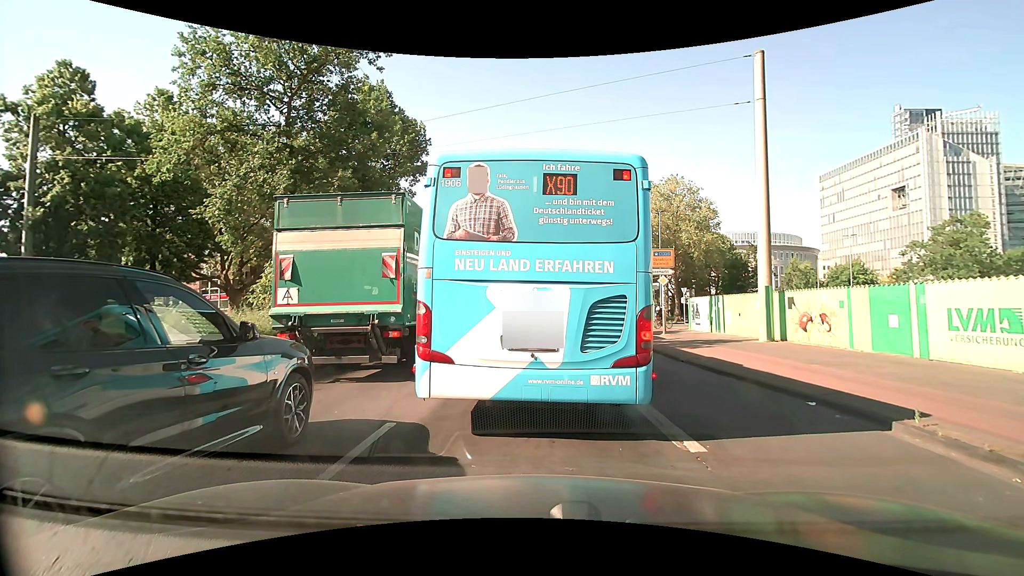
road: secondary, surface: asphalt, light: Day
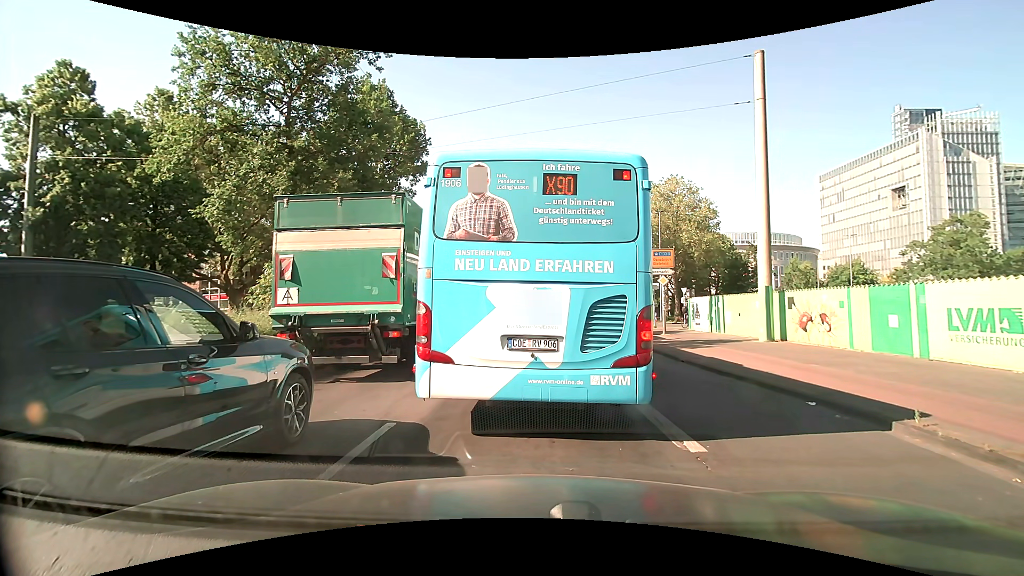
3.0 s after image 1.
(0.0, 0.0) m; 0°
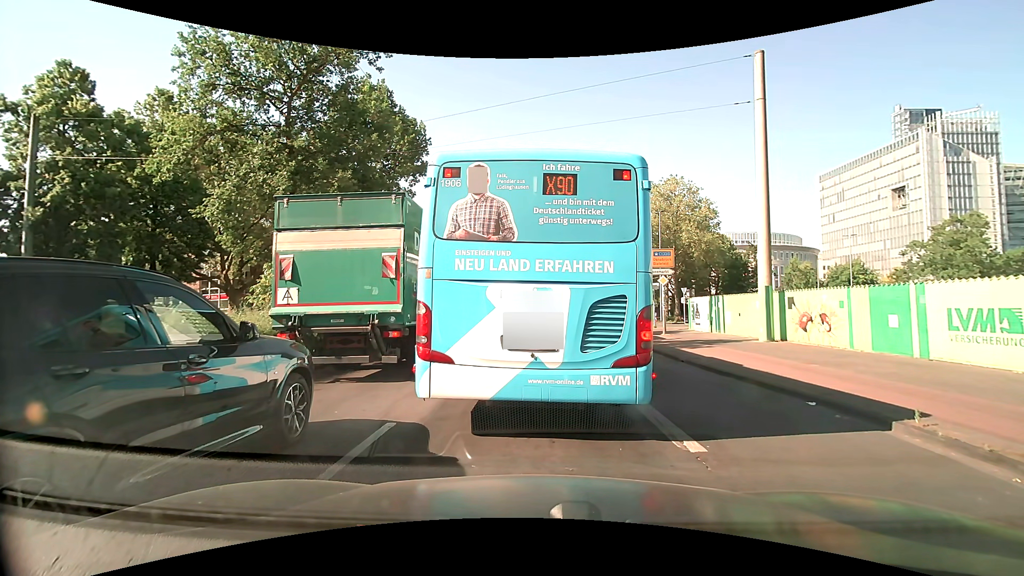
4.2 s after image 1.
(0.0, 0.0) m; 0°
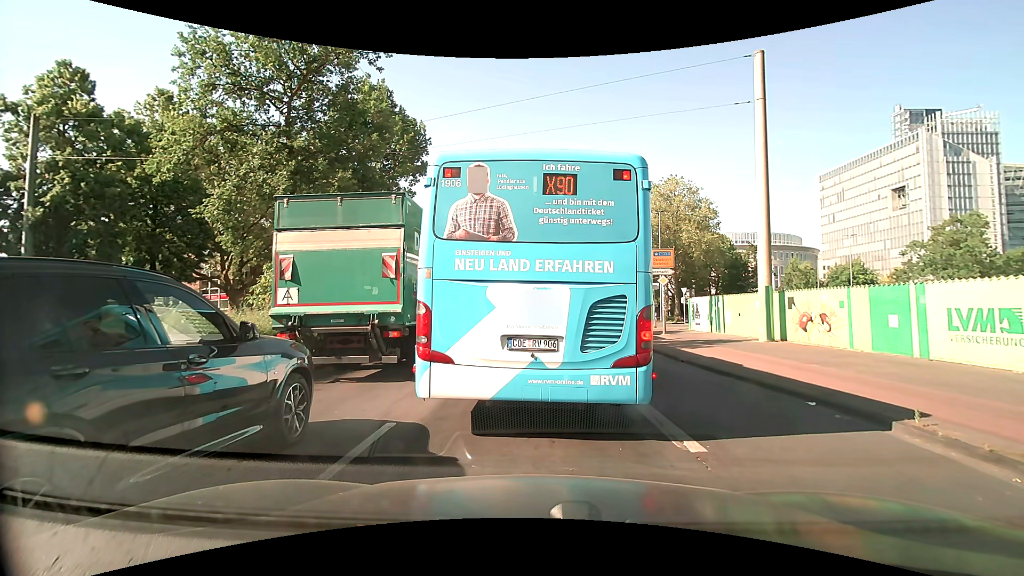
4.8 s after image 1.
(0.0, 0.0) m; 0°
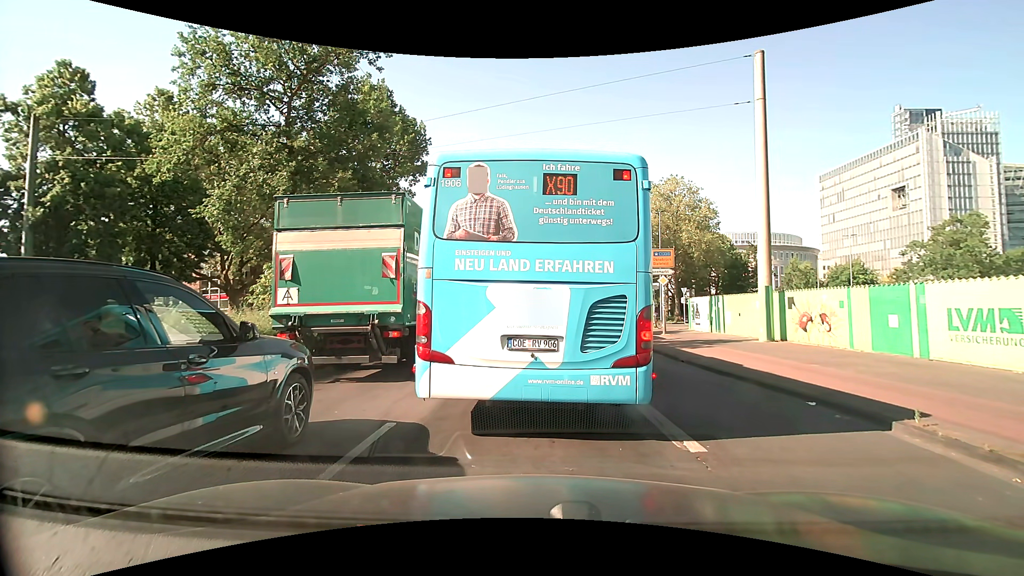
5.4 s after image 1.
(0.0, 0.0) m; 0°
